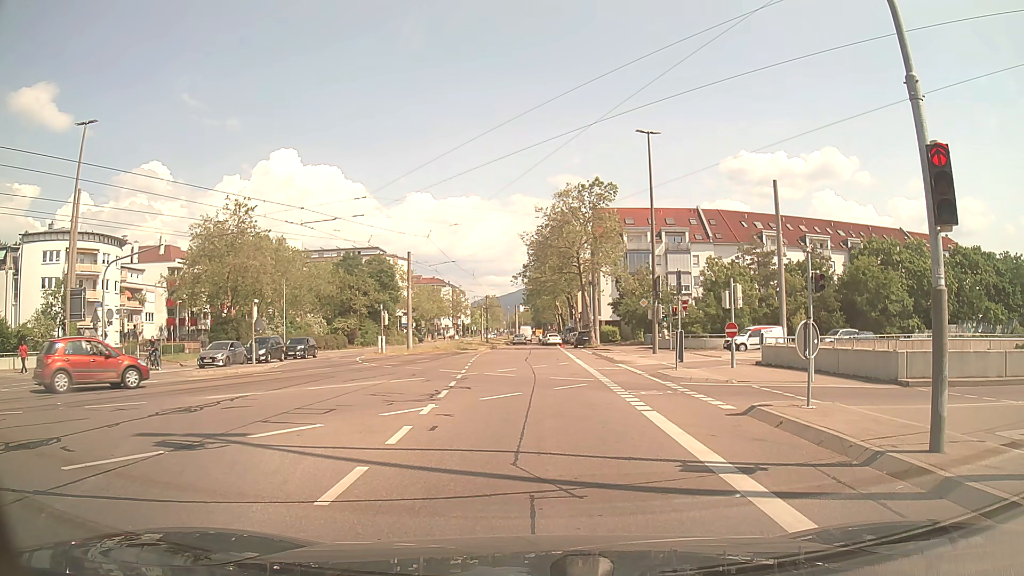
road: tertiary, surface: asphalt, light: Day
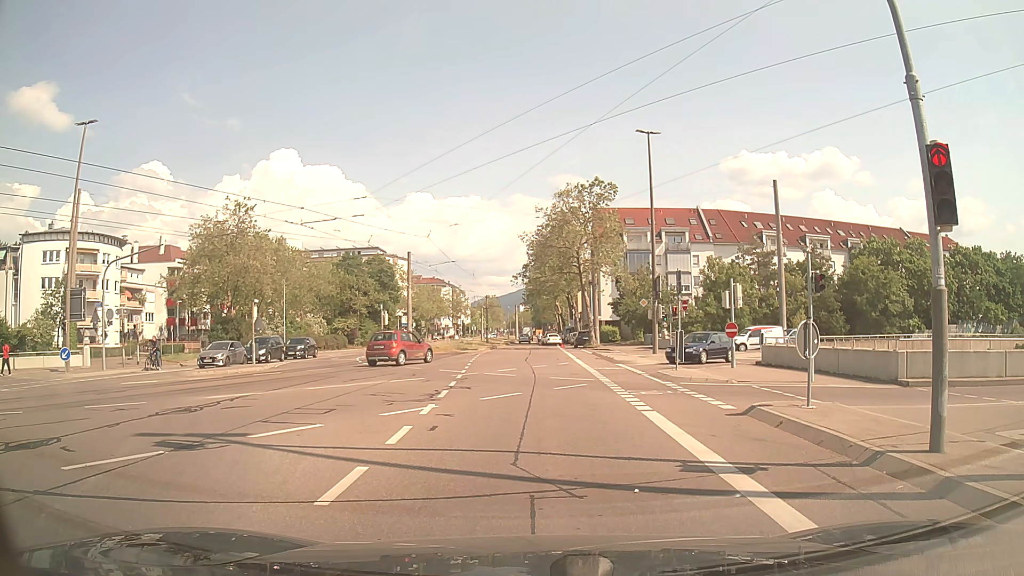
(0.0, 0.0) m; 0°
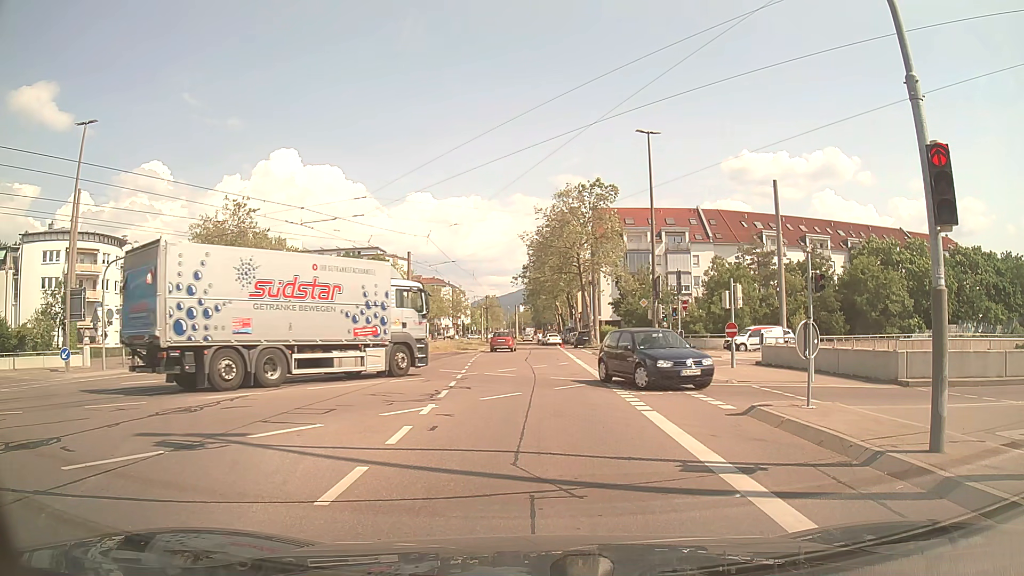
(0.0, 0.0) m; 0°
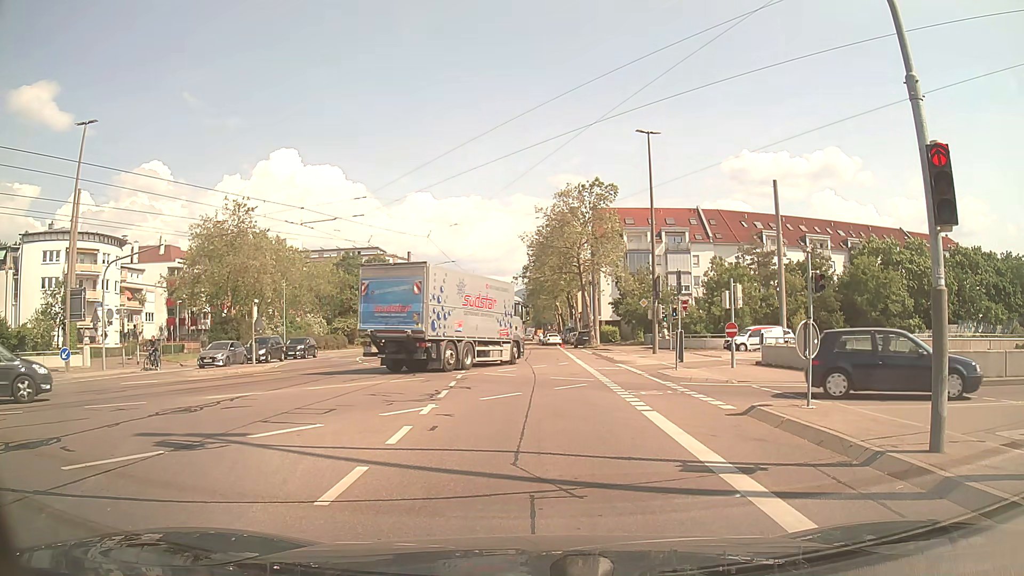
(0.0, 0.0) m; 0°
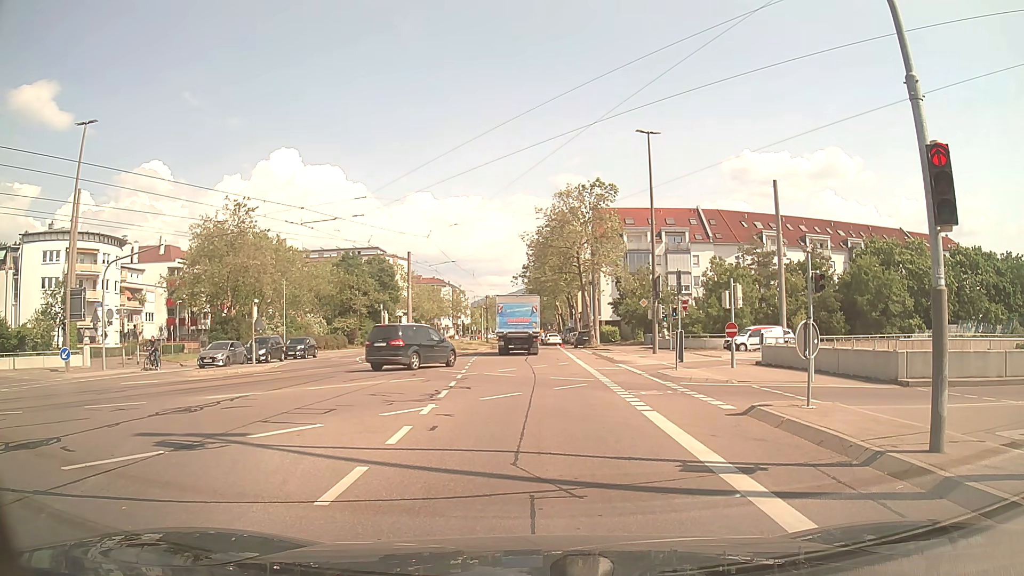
(0.0, 0.0) m; 0°
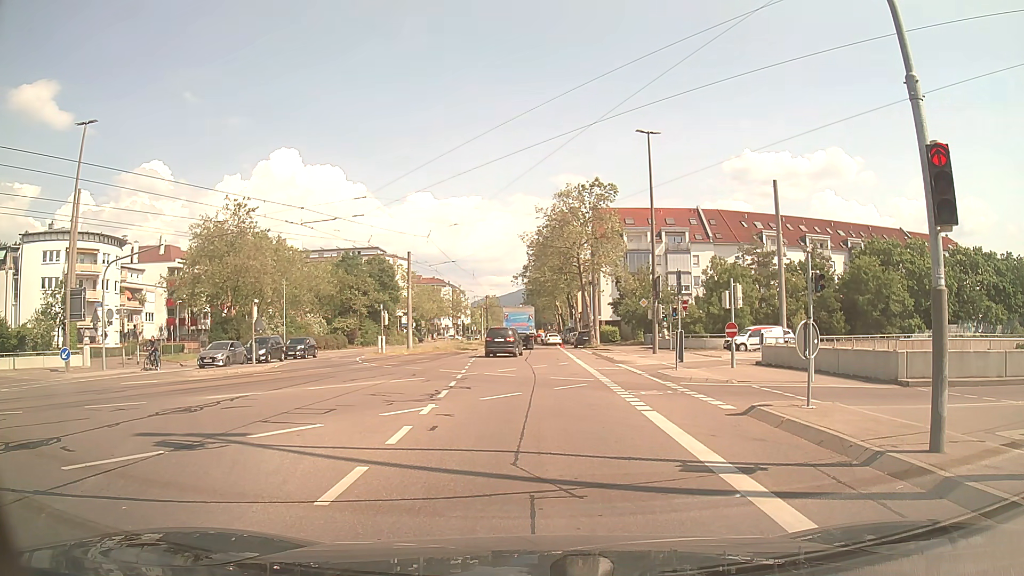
(0.0, 0.0) m; 0°
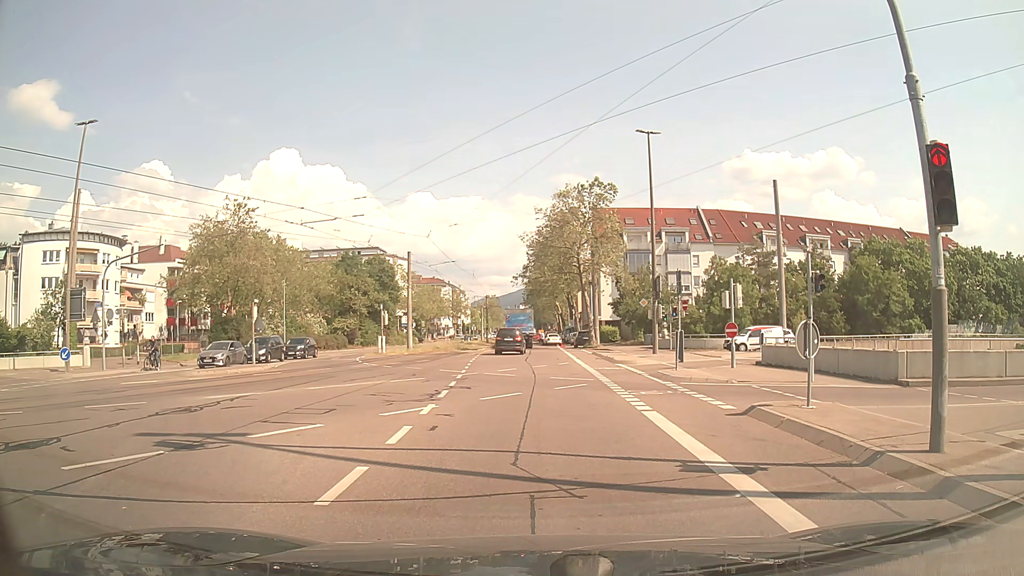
(0.0, 0.0) m; 0°
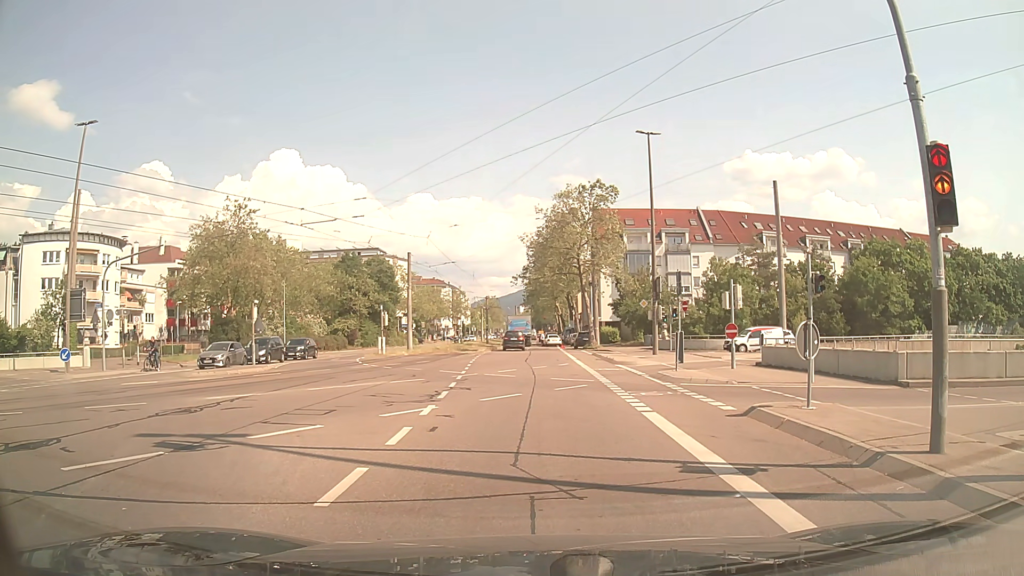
(0.0, 0.0) m; 0°
